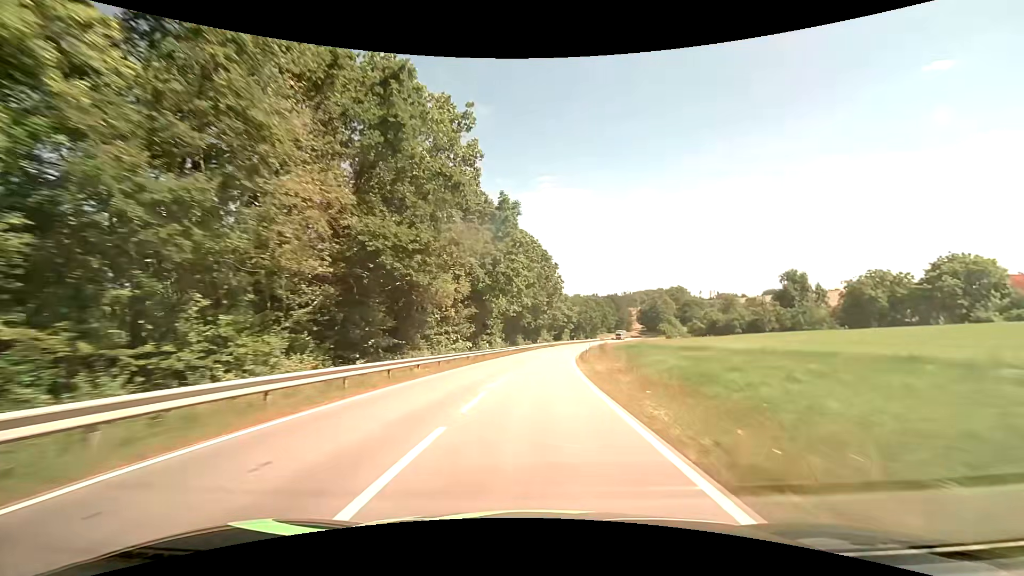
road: secondary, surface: asphalt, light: Day
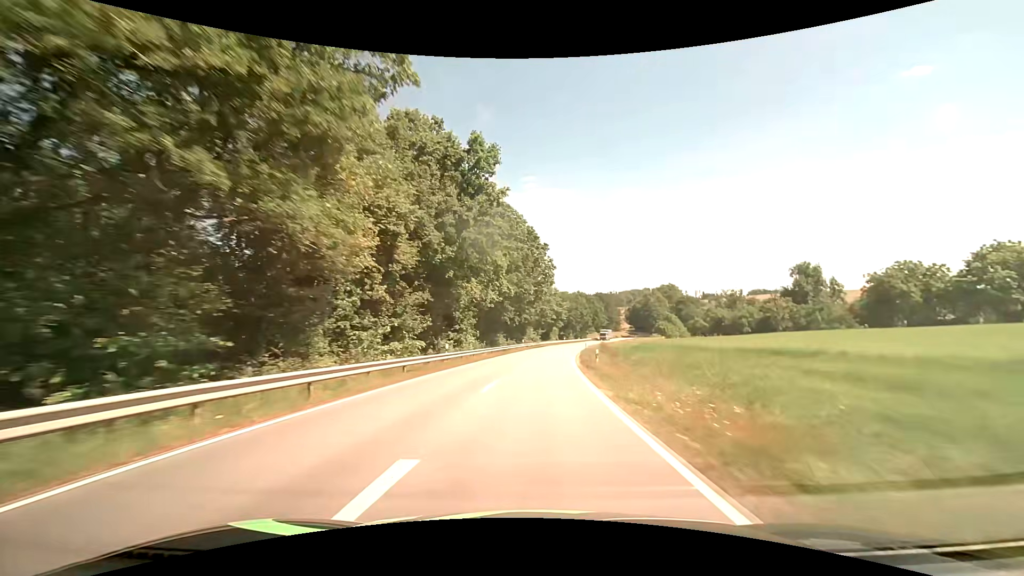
(+0.2, +13.9) m; +2°
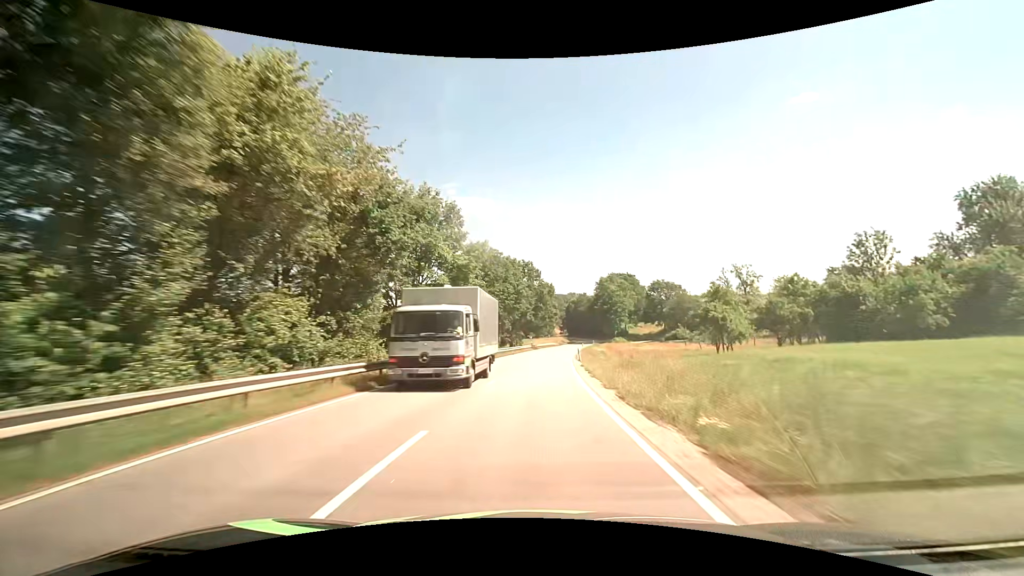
(+5.2, +69.7) m; +9°
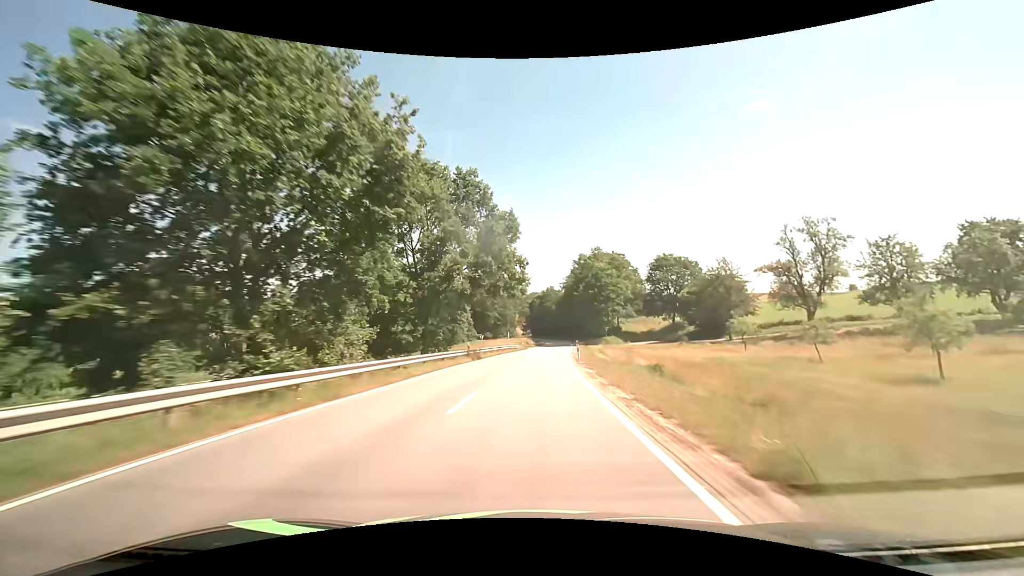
(+1.7, +41.8) m; +4°
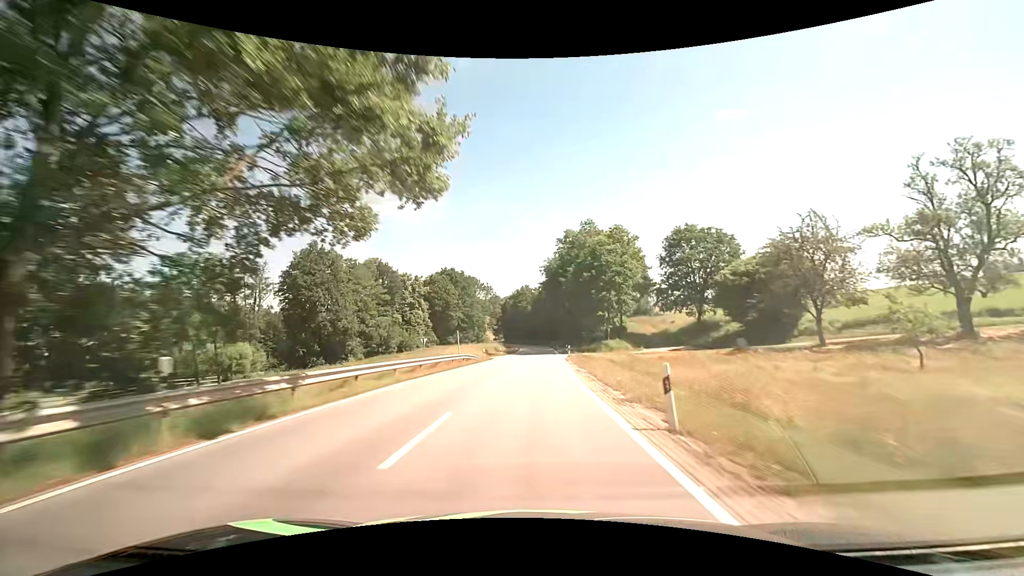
(+0.7, +27.8) m; +3°
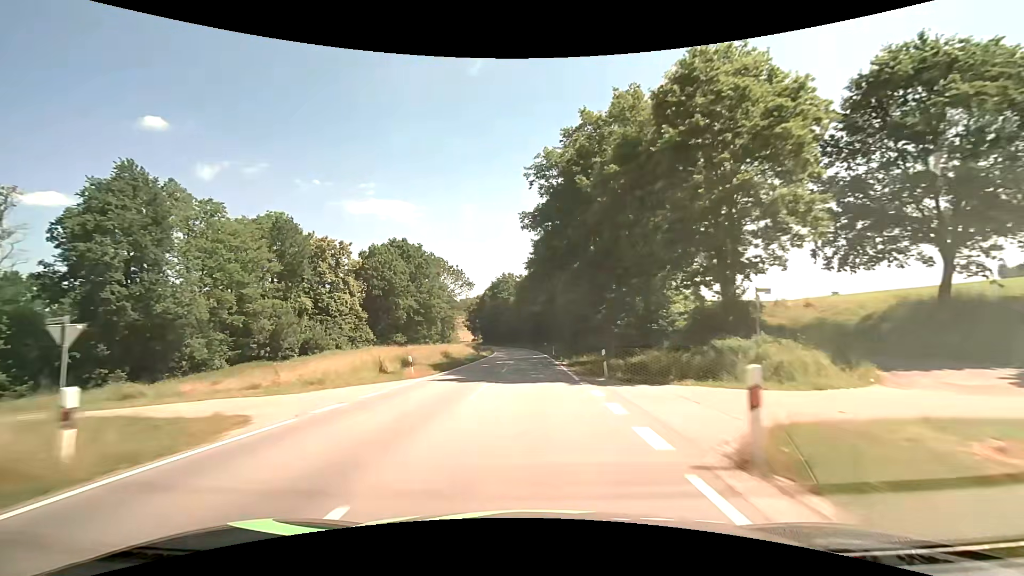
(+1.0, +41.4) m; +2°
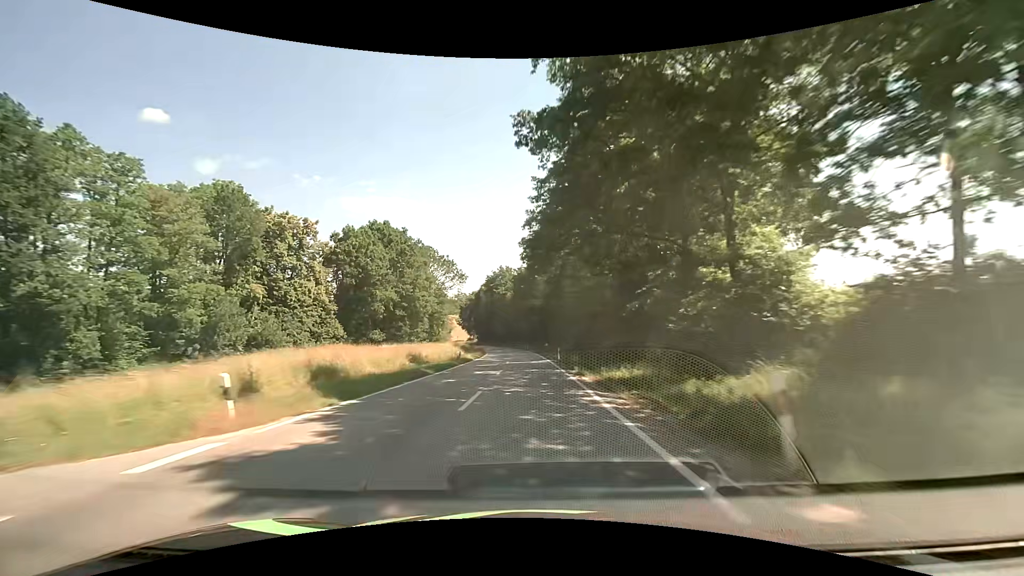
(0.0, +13.7) m; 0°
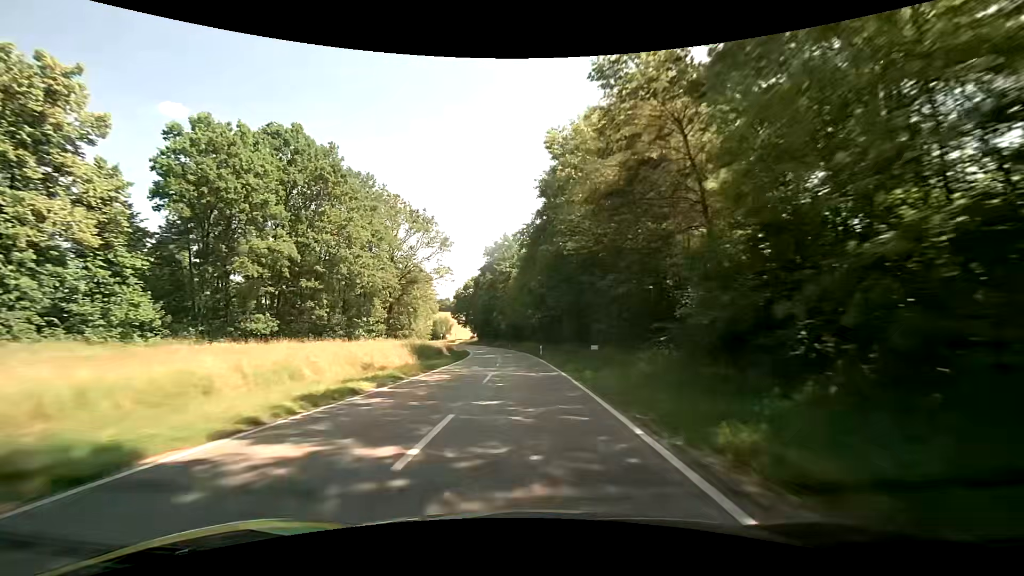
(-0.4, +40.8) m; -1°
(0, +10) (0, +20) (-1, +30) (-1, +40) (-2, +50) (-3, +60) (-4, +70) (-5, +80) (-7, +90) (-9, +99) m
